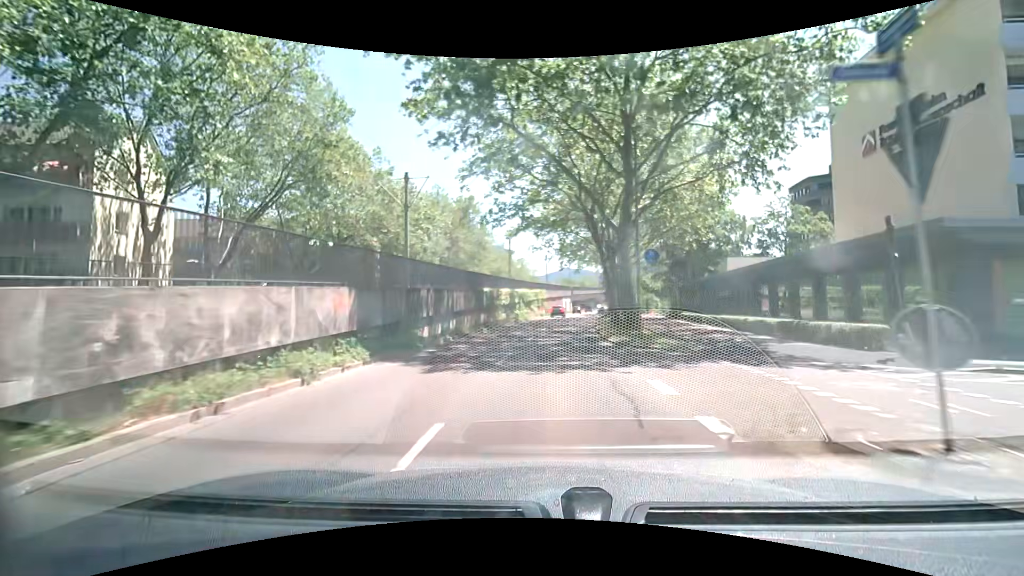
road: tertiary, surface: asphalt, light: Day
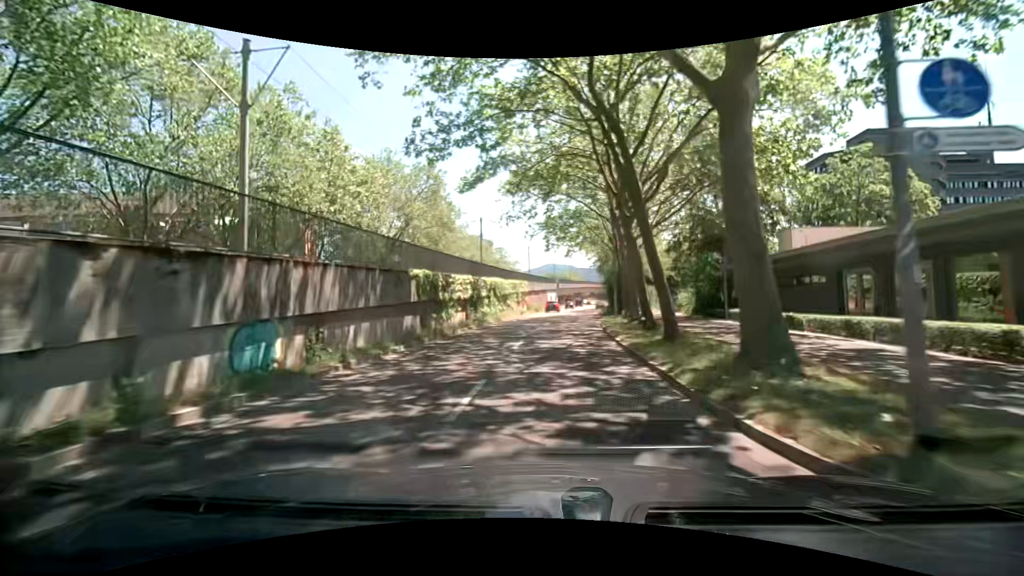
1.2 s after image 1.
(+0.4, +14.7) m; +2°
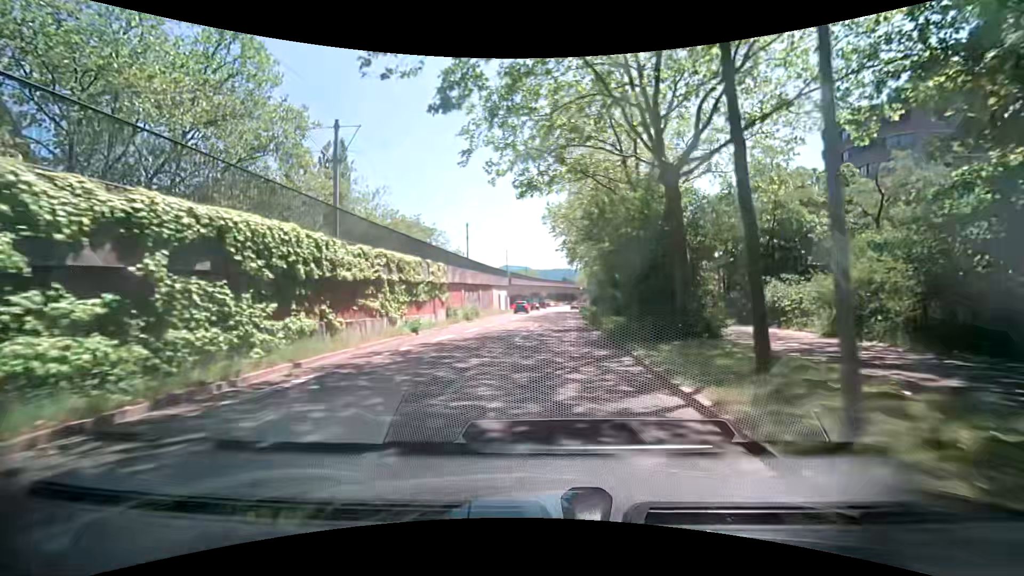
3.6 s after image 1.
(+1.3, +29.0) m; +5°
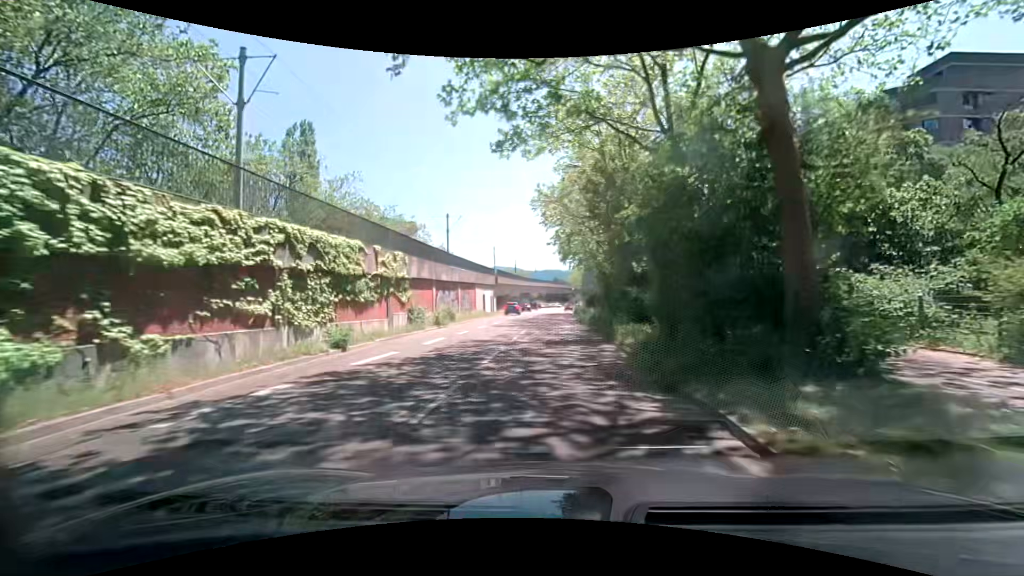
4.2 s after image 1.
(+0.1, +7.2) m; +2°
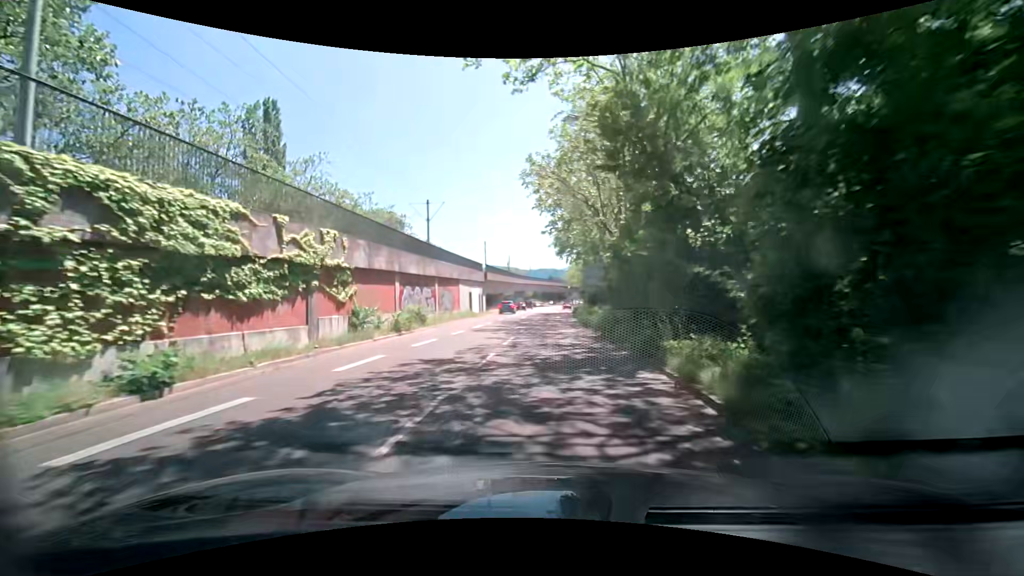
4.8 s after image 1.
(+0.1, +7.2) m; +1°
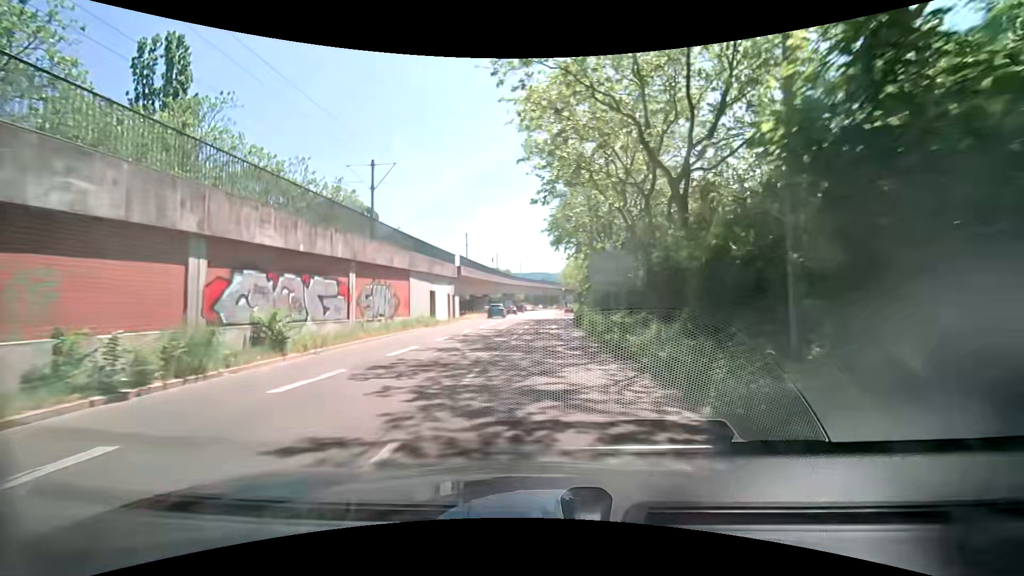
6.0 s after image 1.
(0.0, +14.5) m; 0°
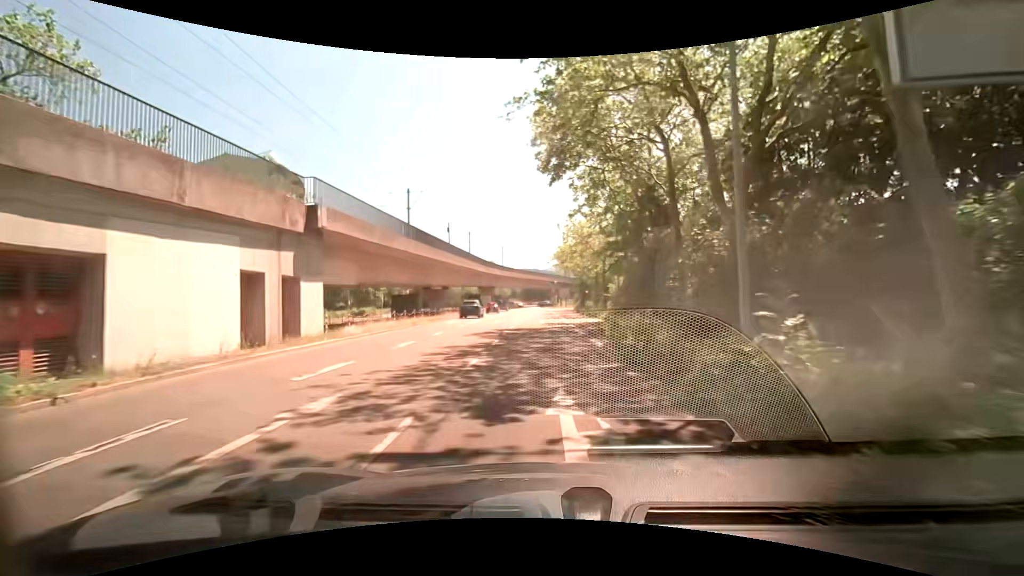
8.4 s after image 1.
(+0.6, +28.8) m; +2°
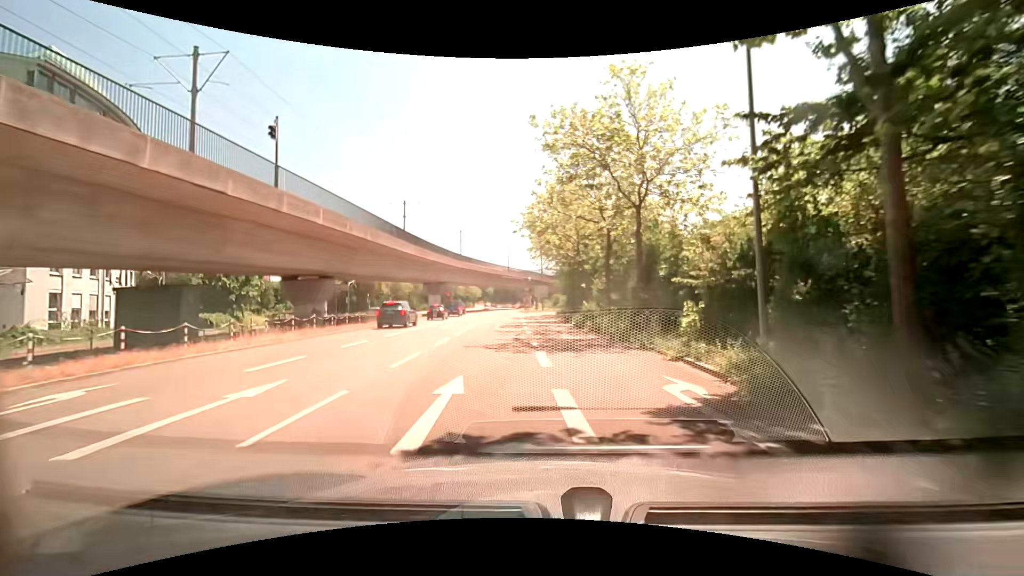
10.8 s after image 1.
(+0.9, +28.3) m; +3°
